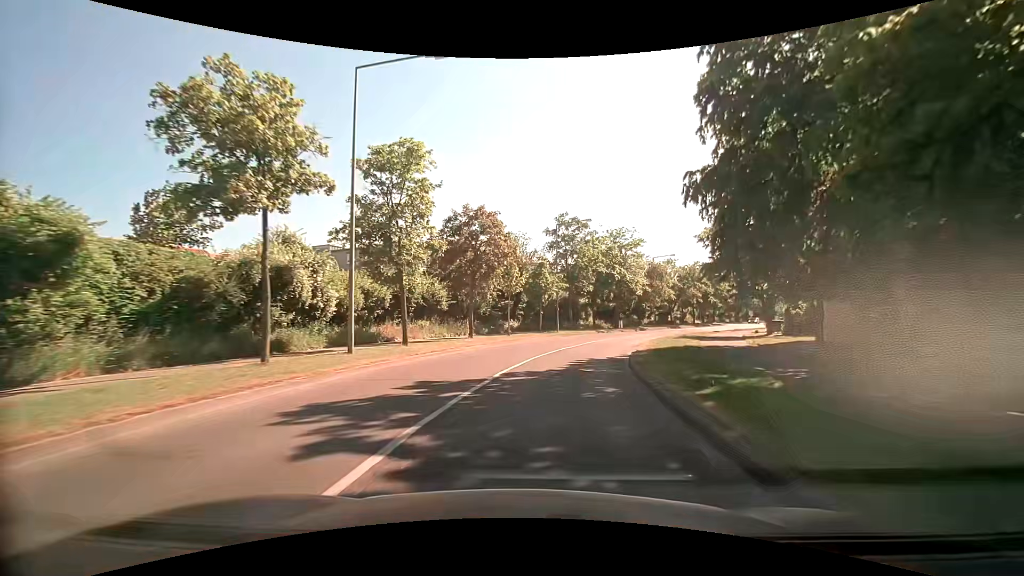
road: tertiary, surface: asphalt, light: Day
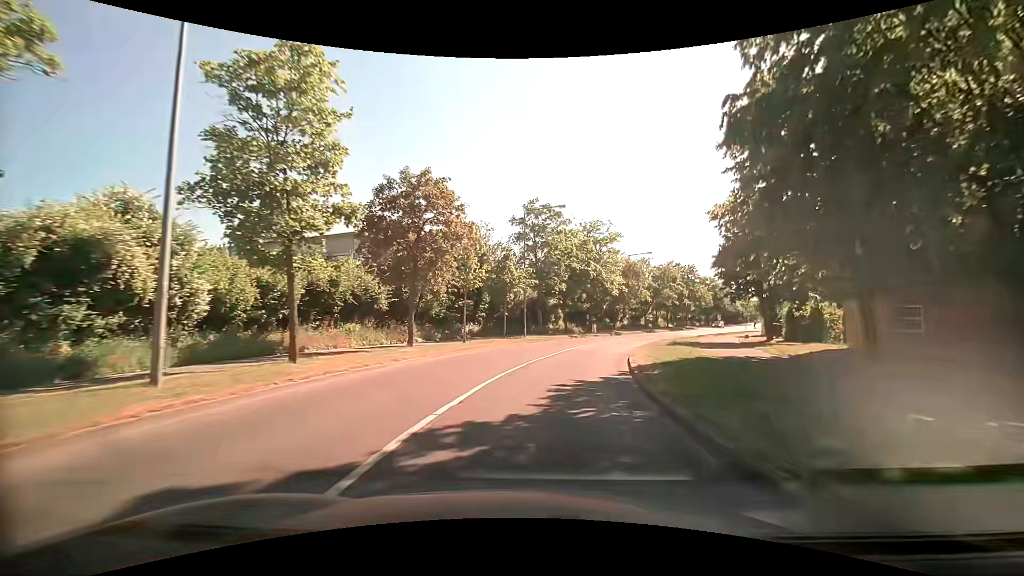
(+0.1, +6.9) m; +3°
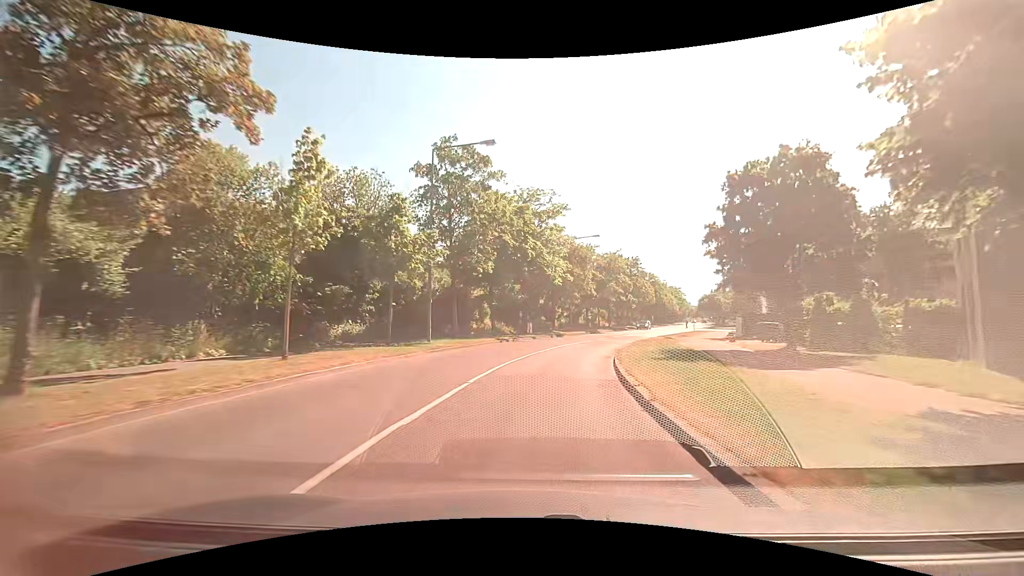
(+1.0, +13.5) m; +8°
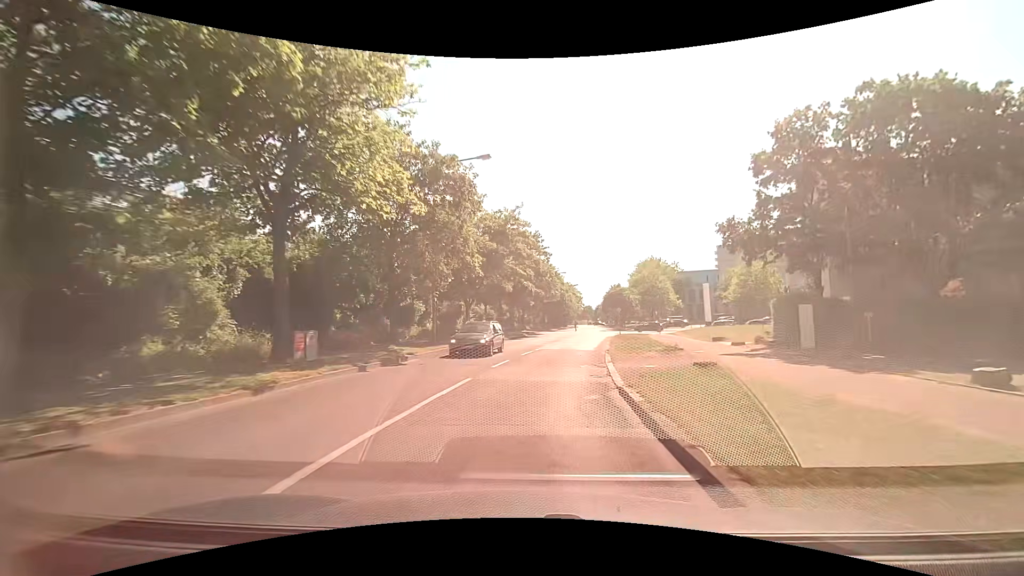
(+3.3, +26.5) m; +13°
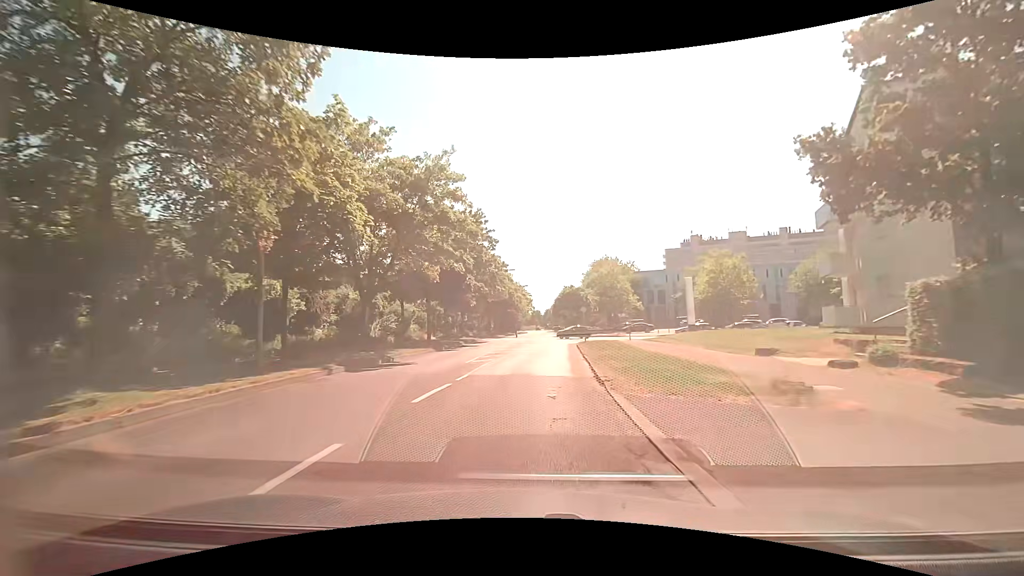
(+0.9, +12.9) m; +8°
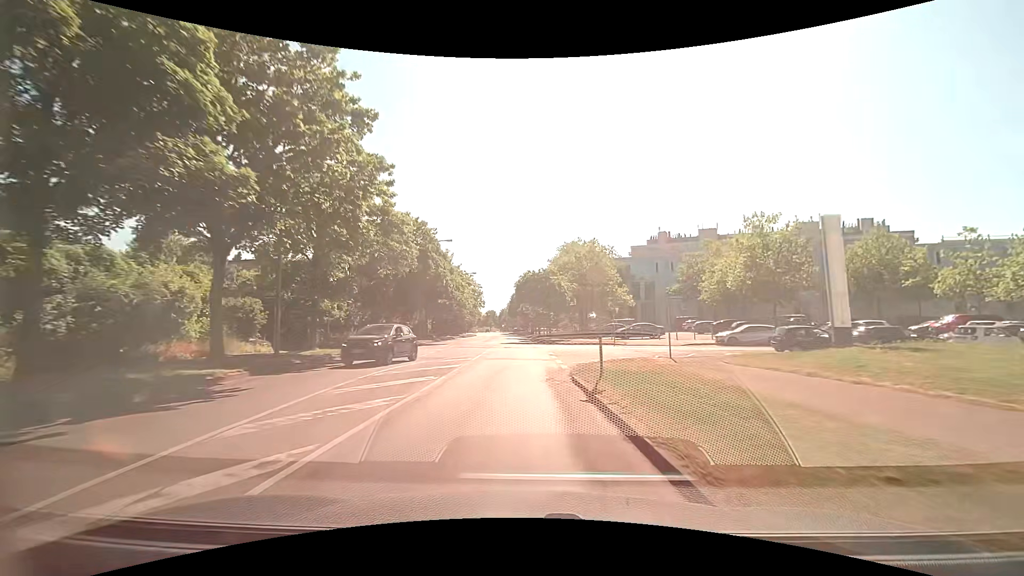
(+1.3, +27.6) m; +4°
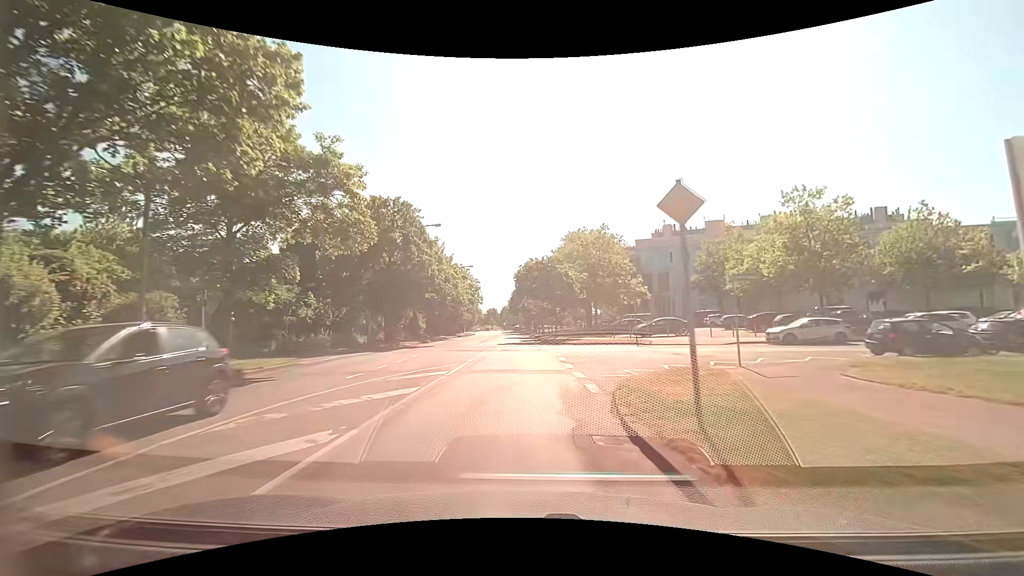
(+0.1, +7.4) m; +1°
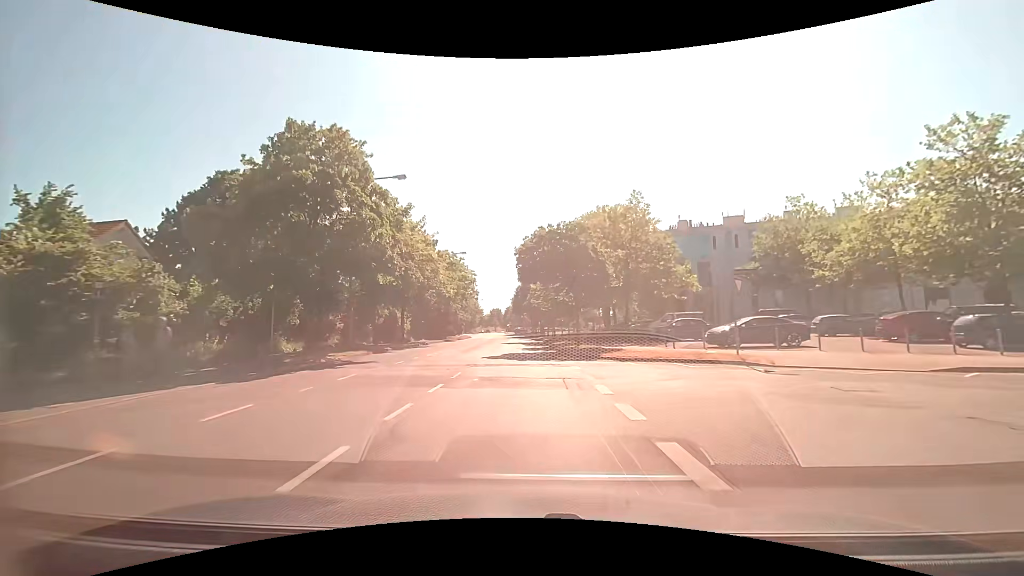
(-0.1, +15.1) m; -1°
